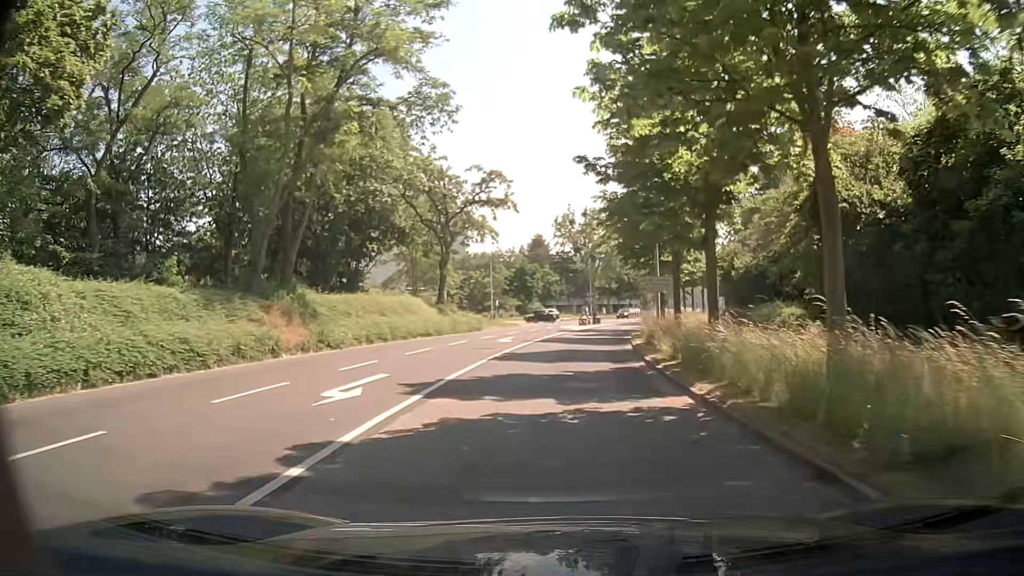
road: tertiary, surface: asphalt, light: Day
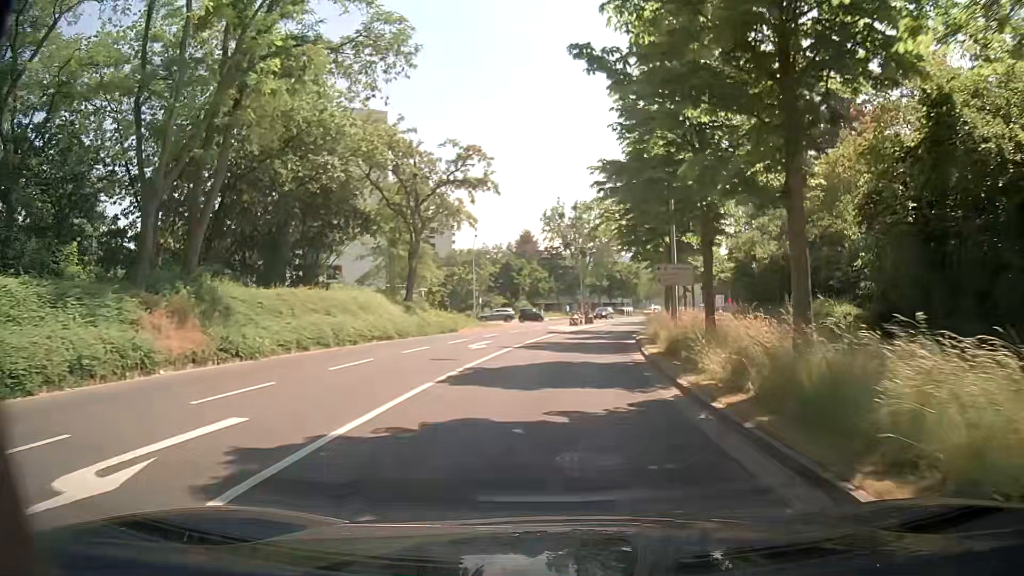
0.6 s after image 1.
(+0.1, +6.5) m; +2°
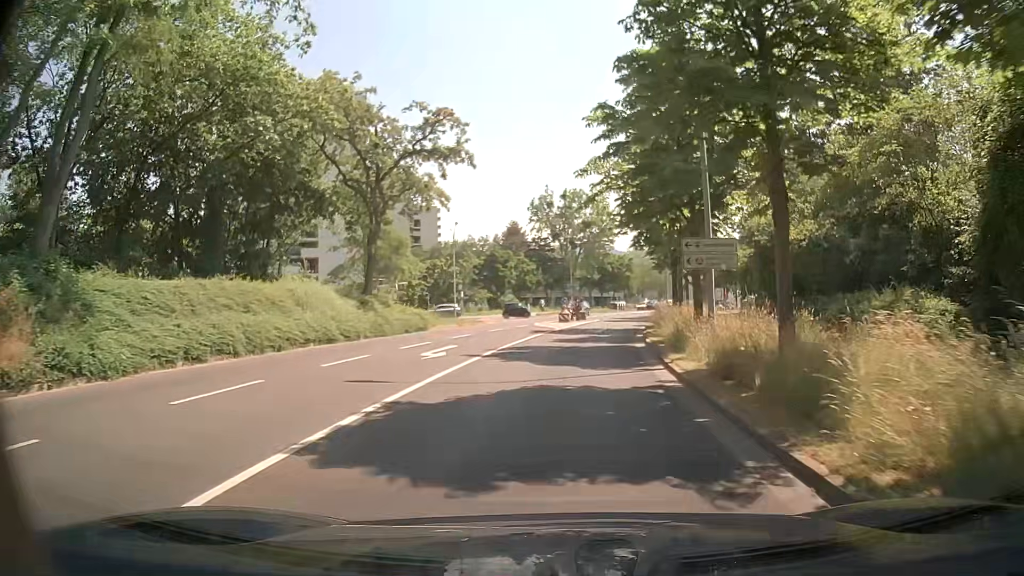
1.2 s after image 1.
(0.0, +6.4) m; +1°
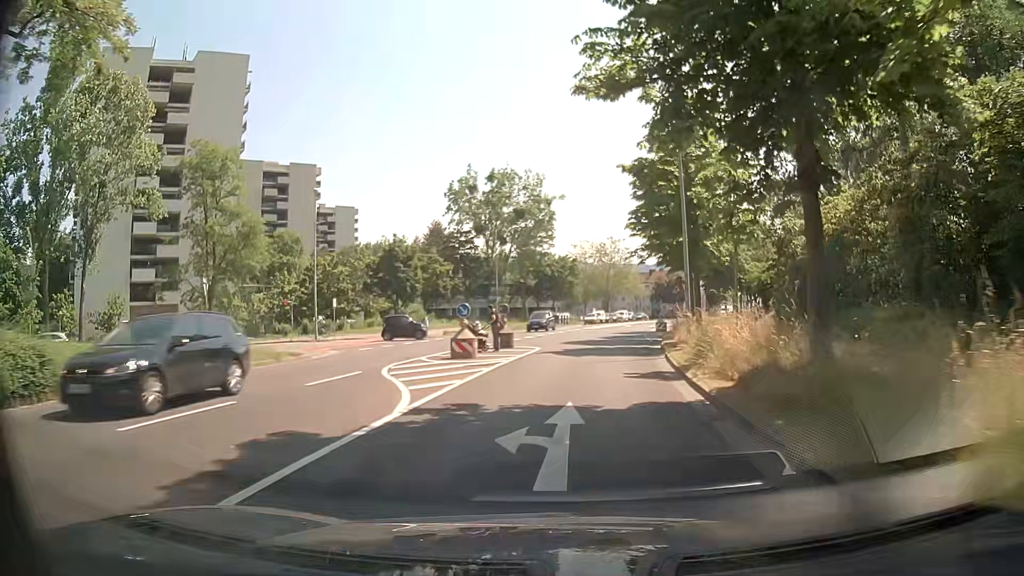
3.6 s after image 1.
(+0.8, +24.9) m; +5°
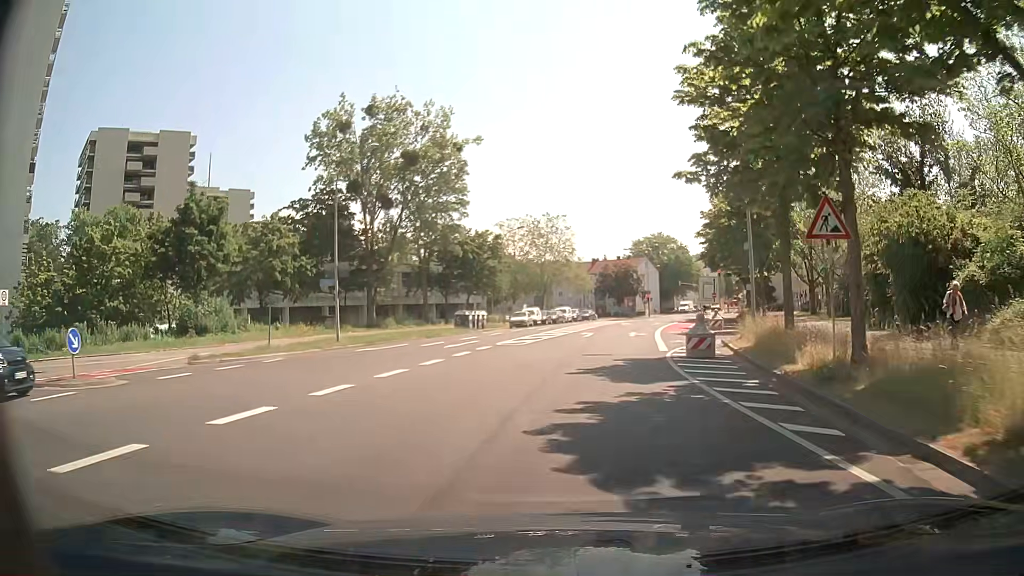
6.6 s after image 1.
(+1.7, +29.7) m; +7°
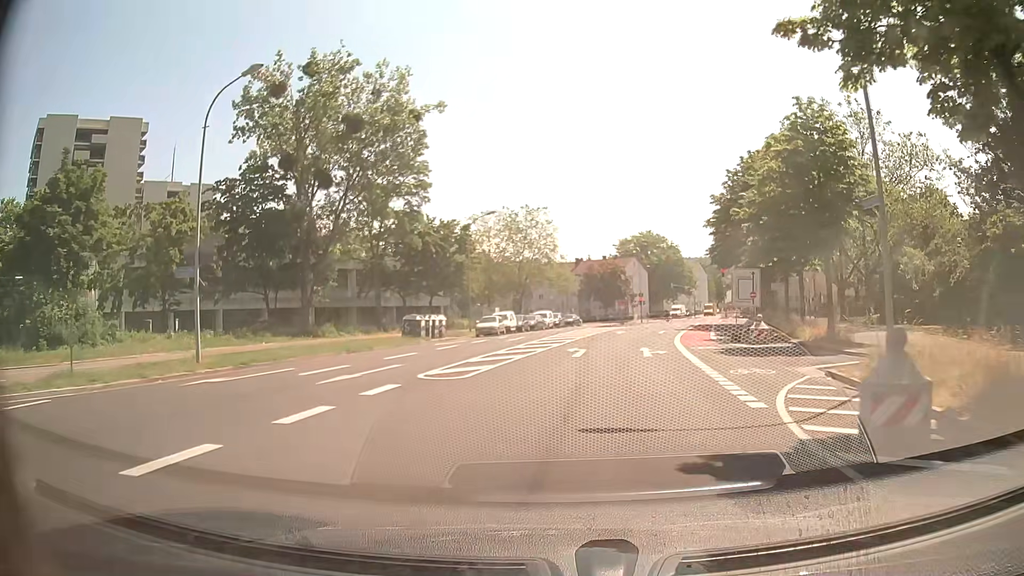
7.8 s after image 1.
(+0.1, +11.6) m; +1°
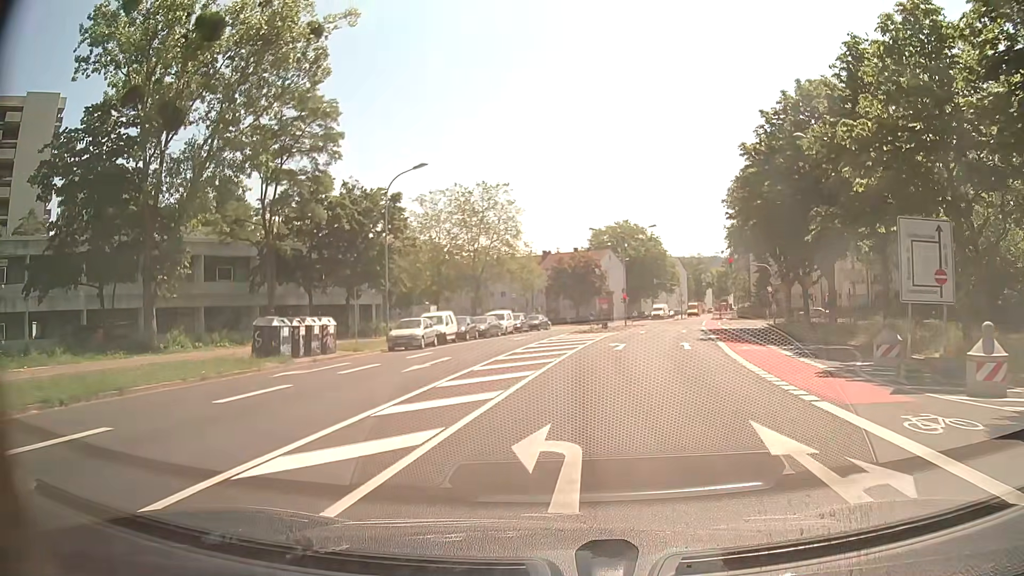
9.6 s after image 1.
(+0.3, +16.7) m; +3°
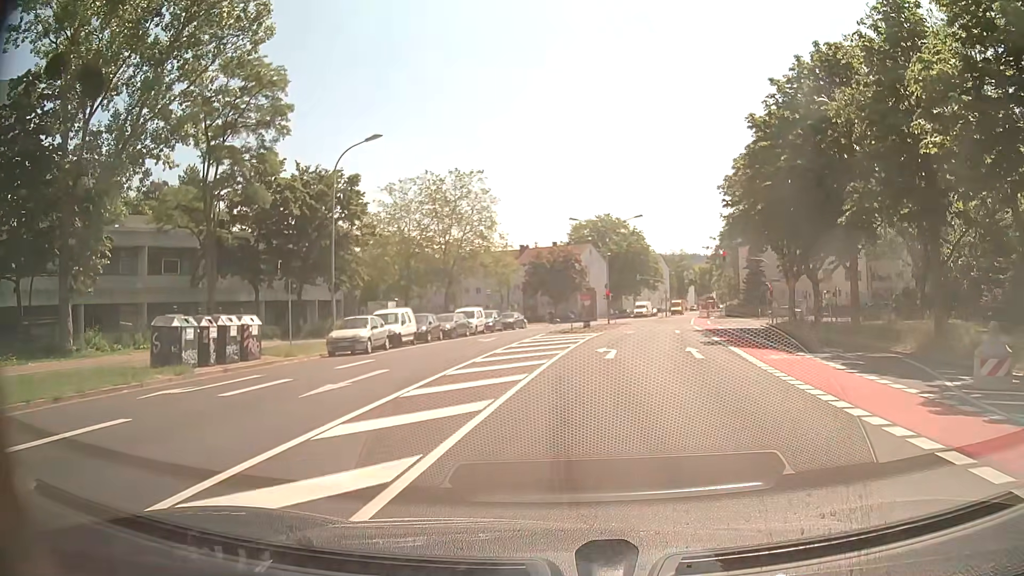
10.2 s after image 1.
(+0.1, +5.3) m; +2°
